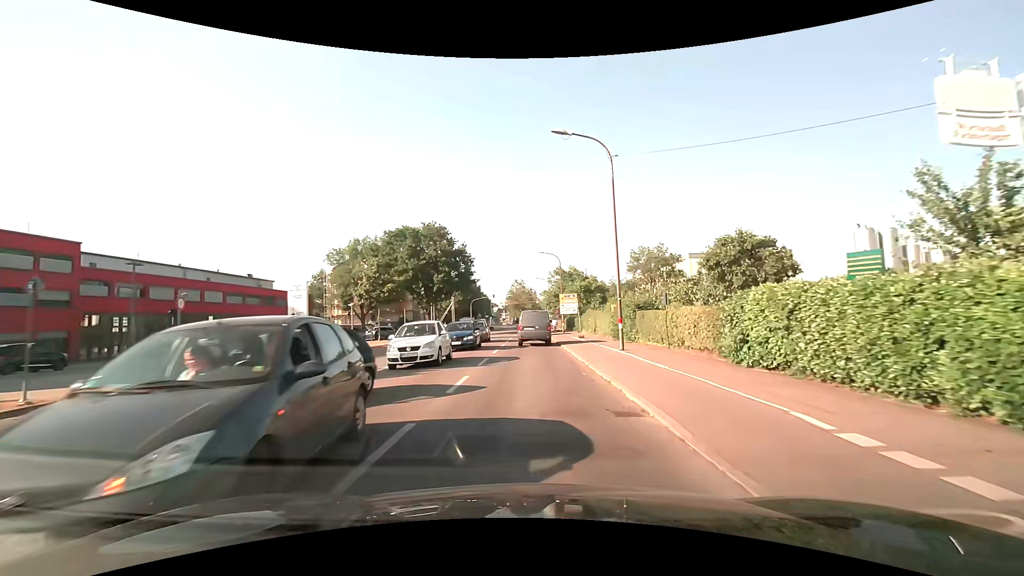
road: secondary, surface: asphalt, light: Day
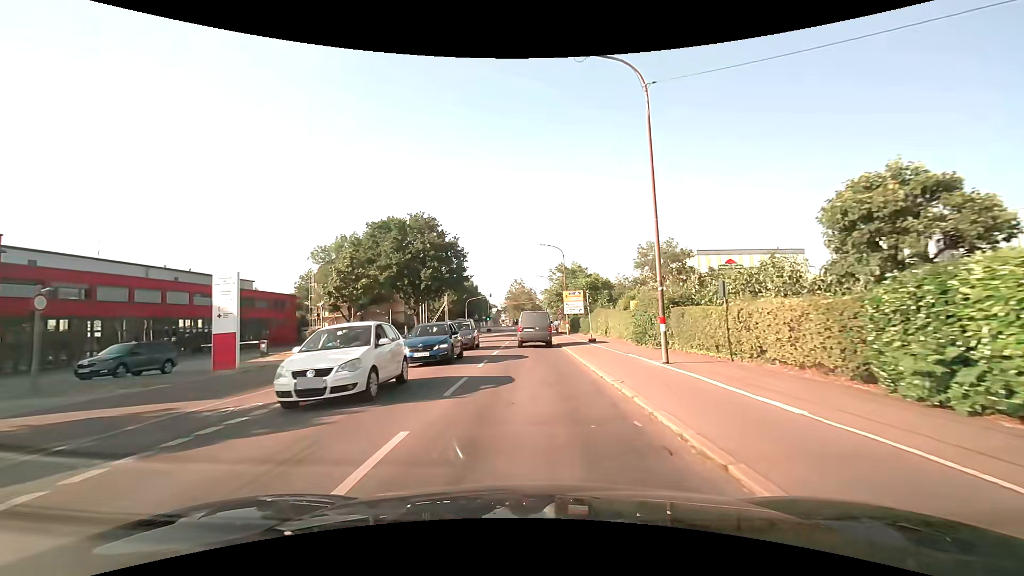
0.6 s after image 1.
(0.0, +6.4) m; 0°
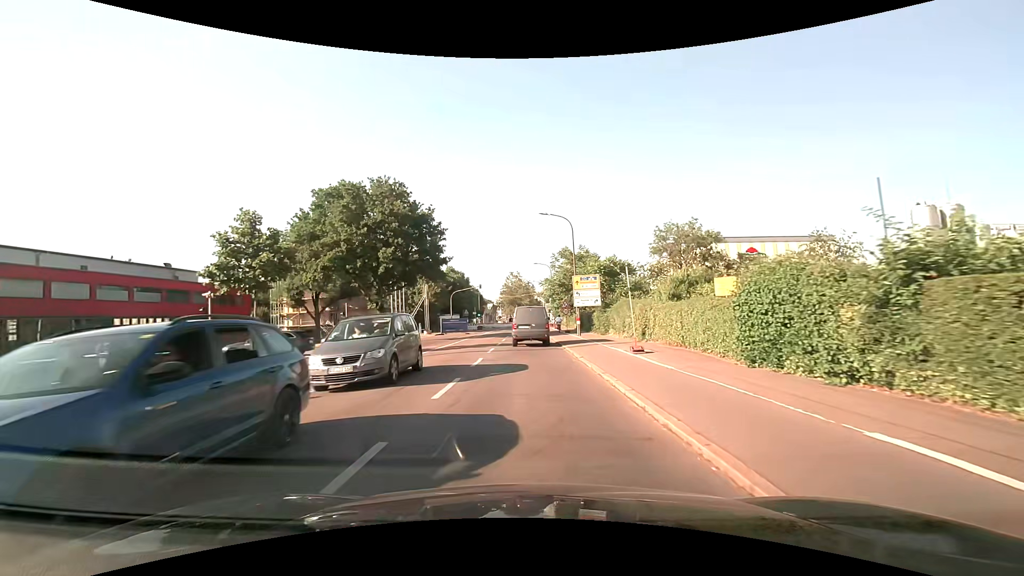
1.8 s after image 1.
(0.0, +12.8) m; 0°
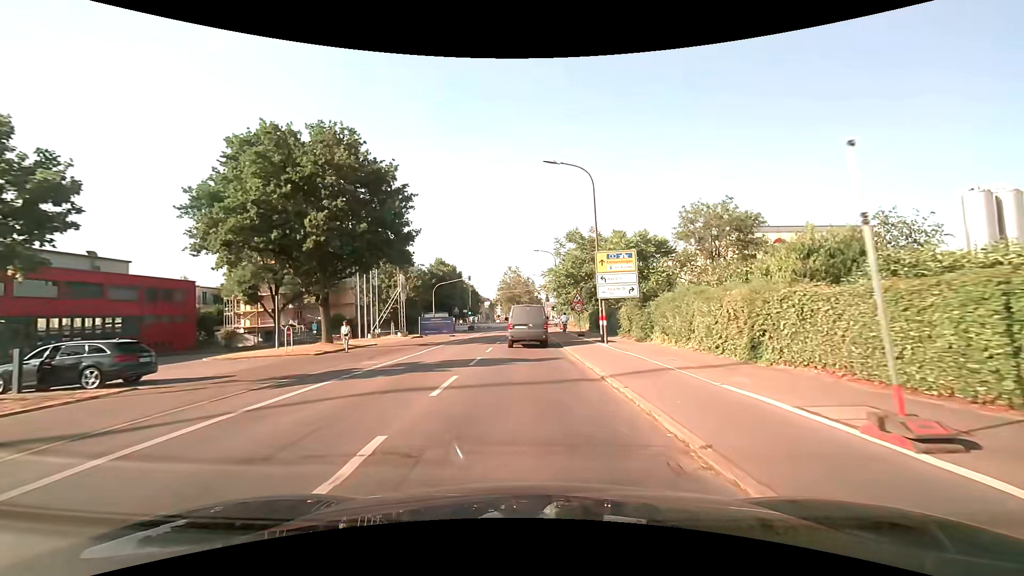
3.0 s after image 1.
(0.0, +11.7) m; 0°
(0, +10) (0, +20) (0, +30) (0, +40) (0, +50) (0, +60) (0, +70) (0, +80) (0, +90) (0, +100) m
